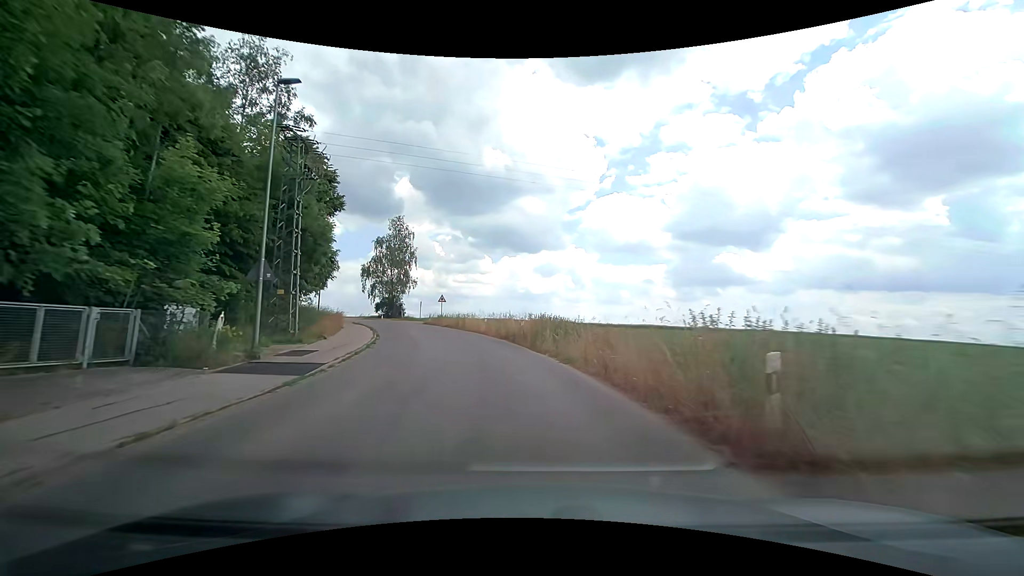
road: unclassified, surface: asphalt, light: Day
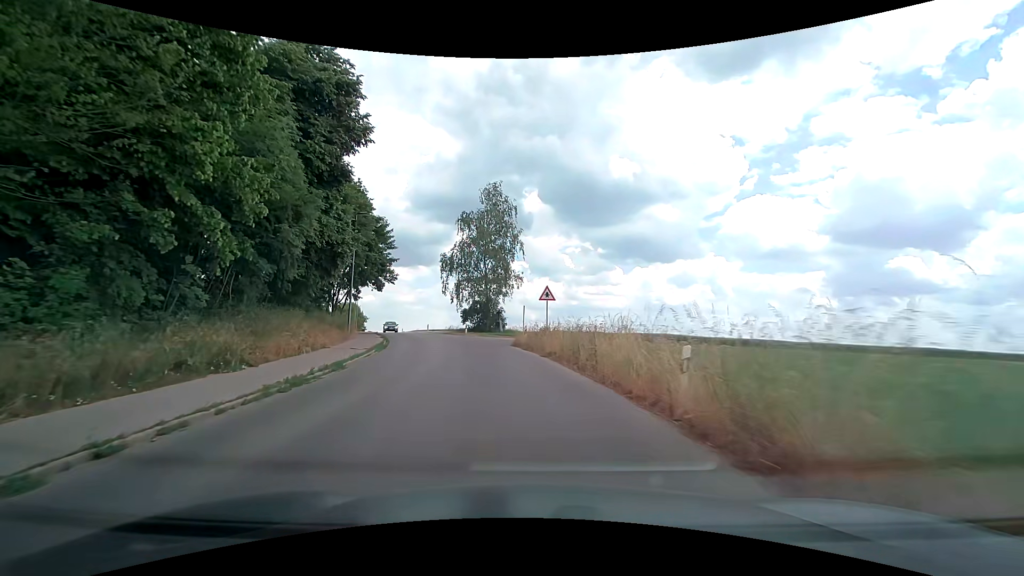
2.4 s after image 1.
(-3.3, +26.4) m; -15°
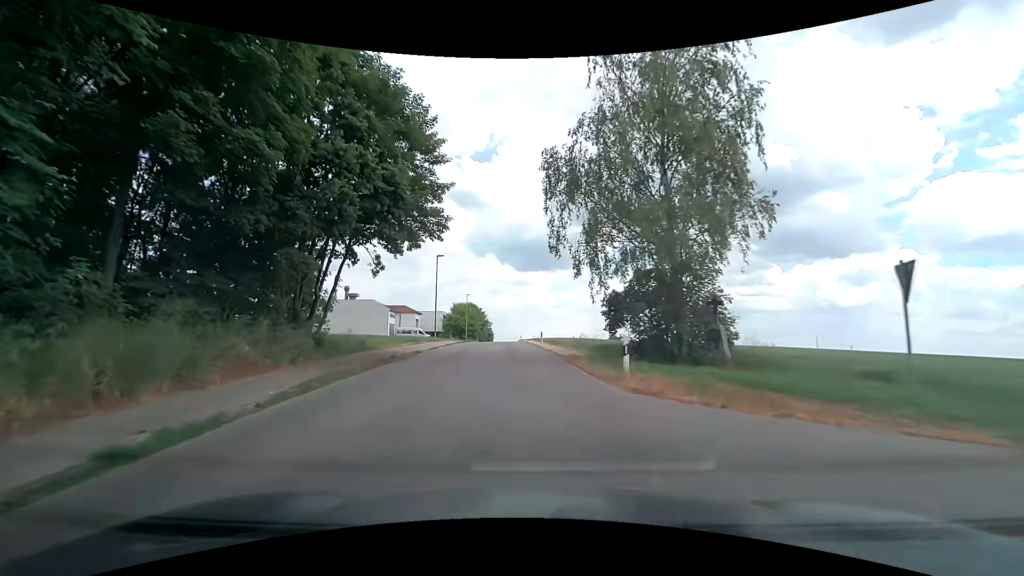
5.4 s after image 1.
(-4.5, +31.3) m; -16°
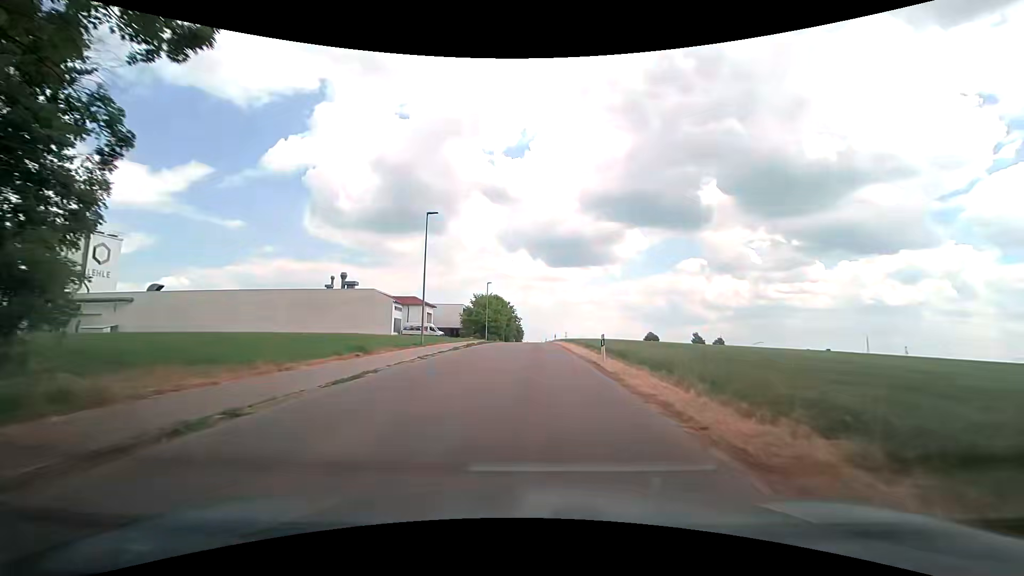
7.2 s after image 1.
(-0.7, +18.6) m; -4°
